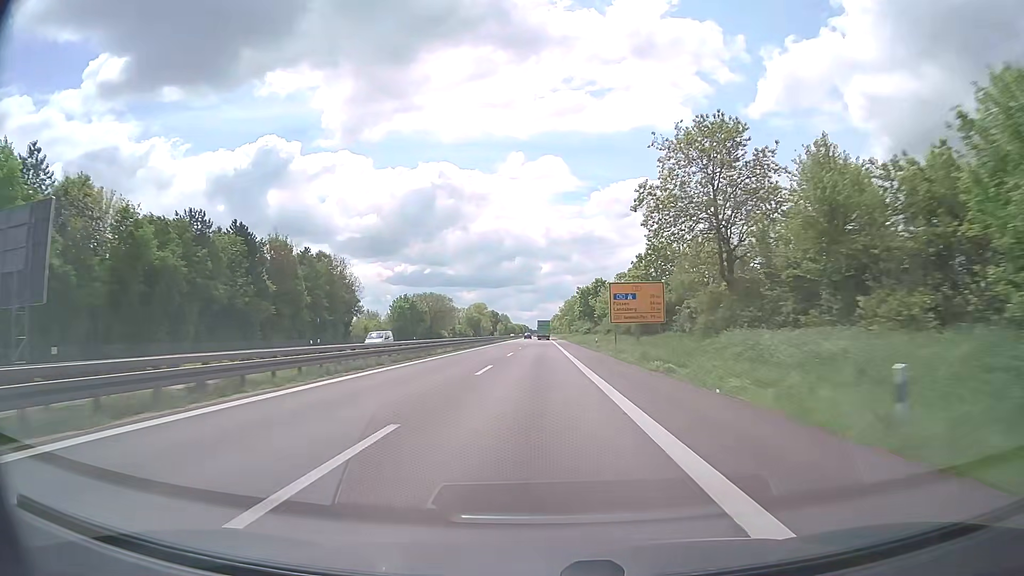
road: trunk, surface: asphalt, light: Day
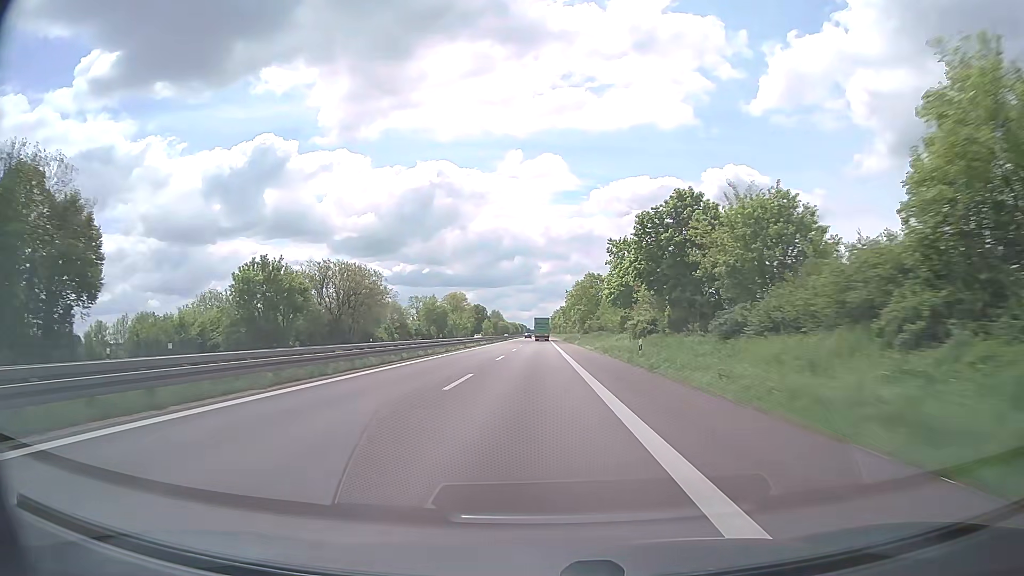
(+0.3, +78.0) m; 0°
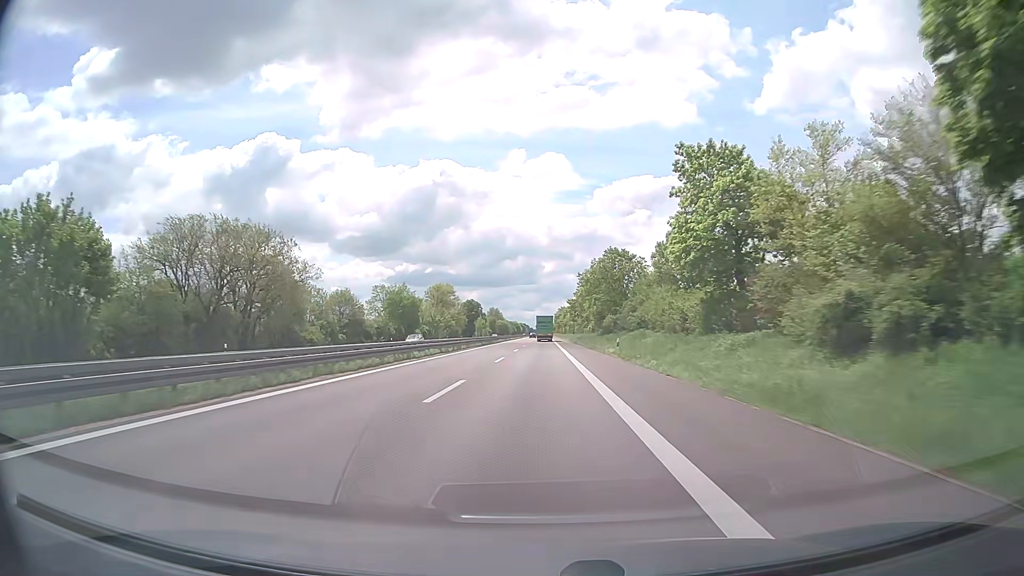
(-0.1, +39.1) m; 0°
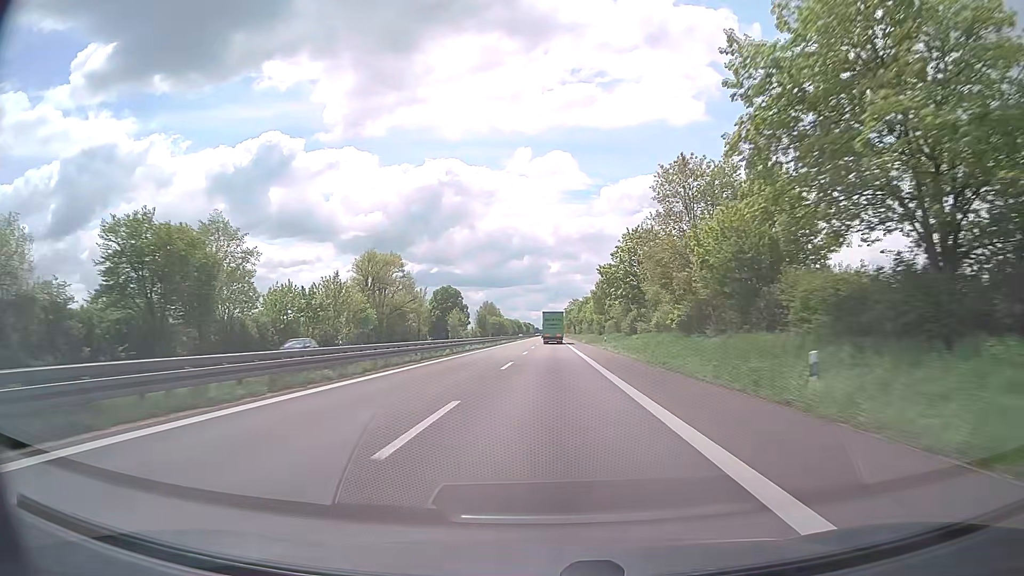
(-0.3, +78.1) m; 0°
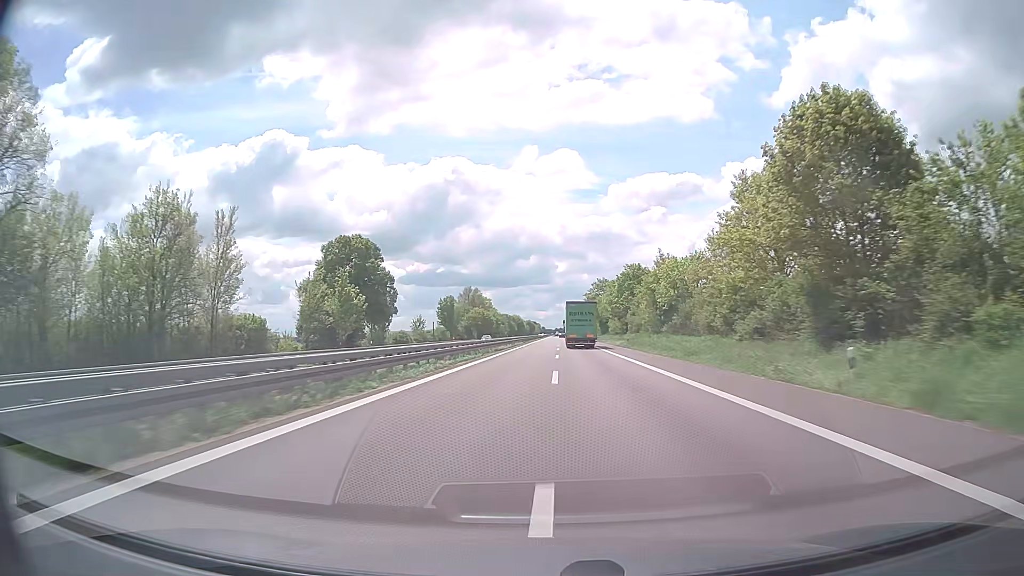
(-0.9, +97.5) m; -1°
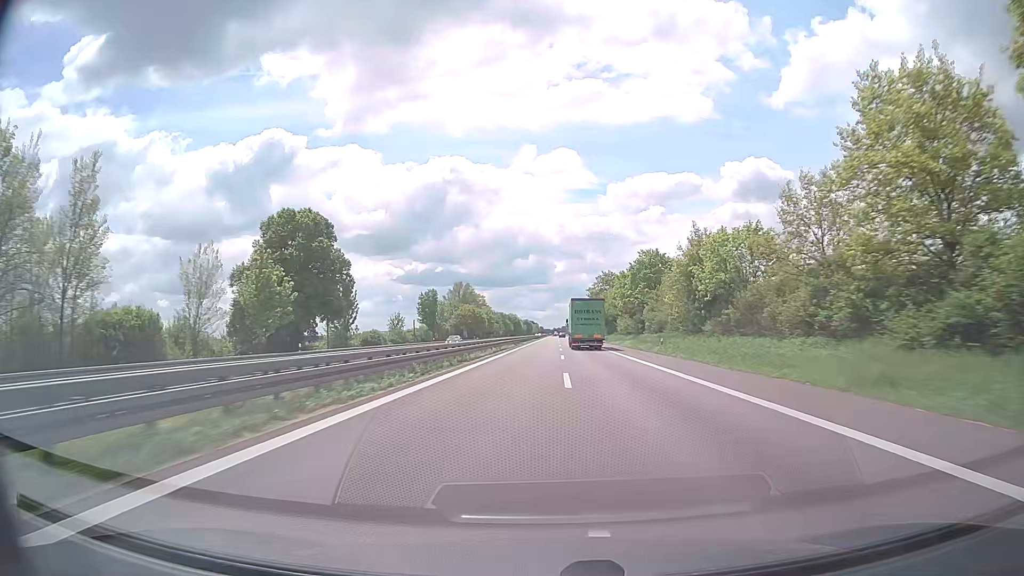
(0.0, +19.5) m; 0°
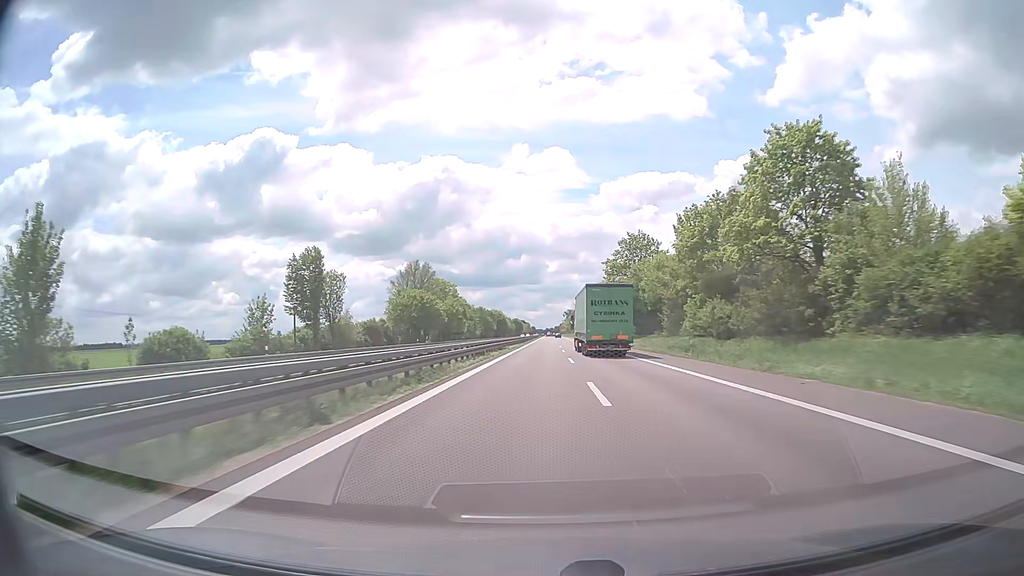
(+0.3, +58.4) m; +1°
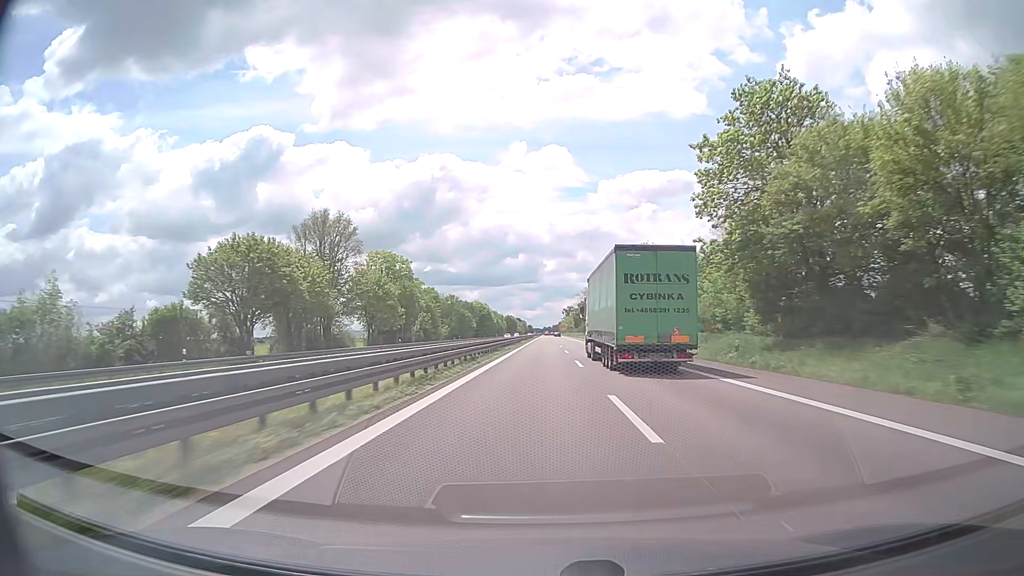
(0.0, +58.4) m; 0°
(0, +10) (0, +20) (0, +30) (0, +40) (0, +50) (0, +60) (0, +70) (0, +80) (0, +90) (0, +100) m
